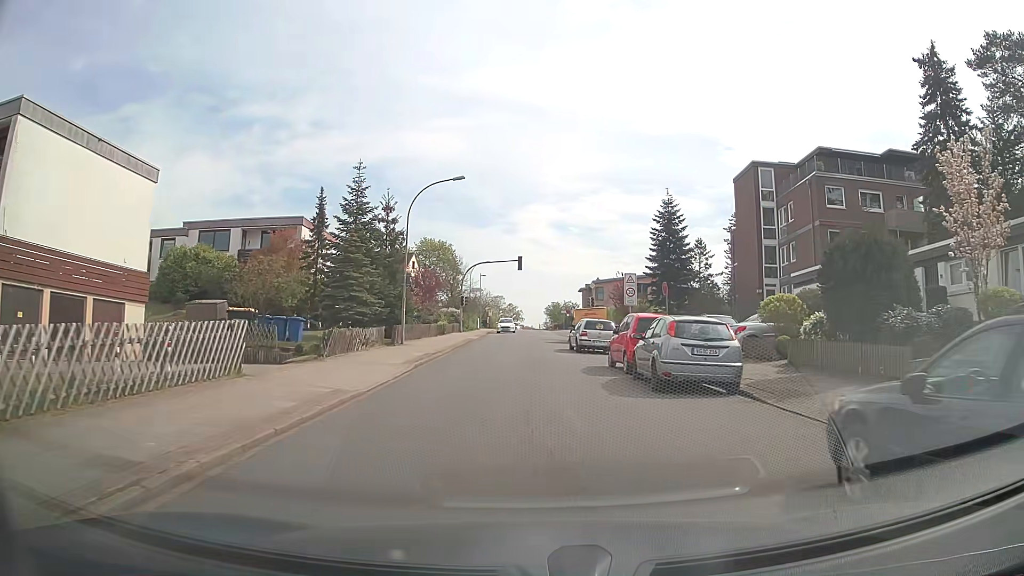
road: unclassified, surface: asphalt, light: Day
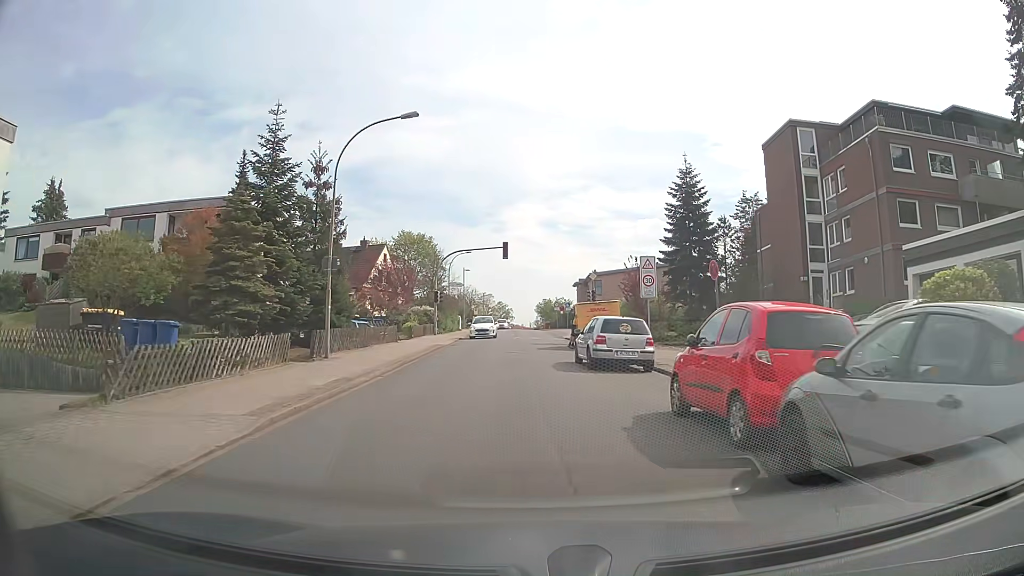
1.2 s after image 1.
(+0.1, +10.1) m; +1°
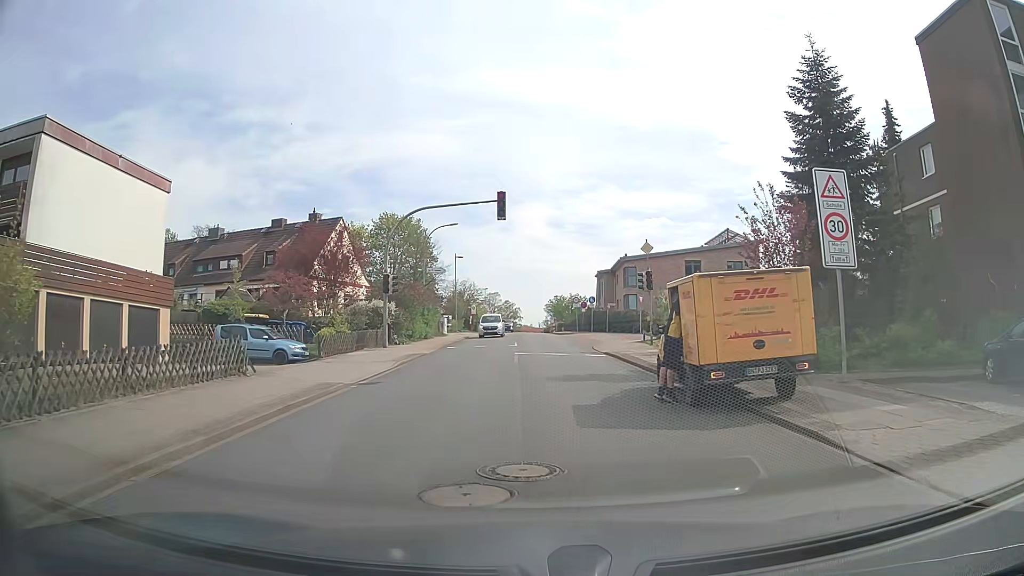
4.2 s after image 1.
(-0.2, +19.4) m; 0°
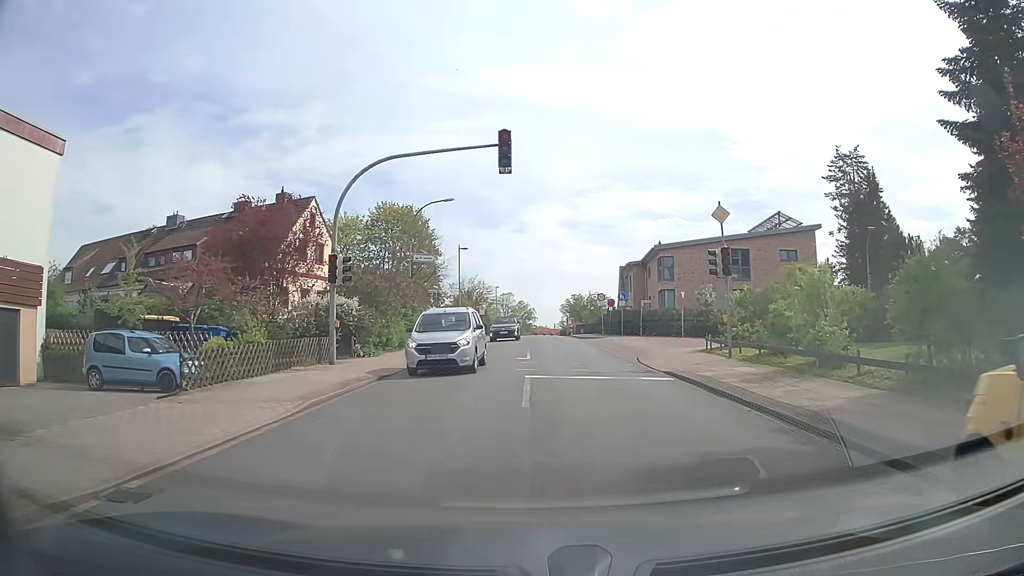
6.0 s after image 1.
(-0.2, +10.0) m; -2°
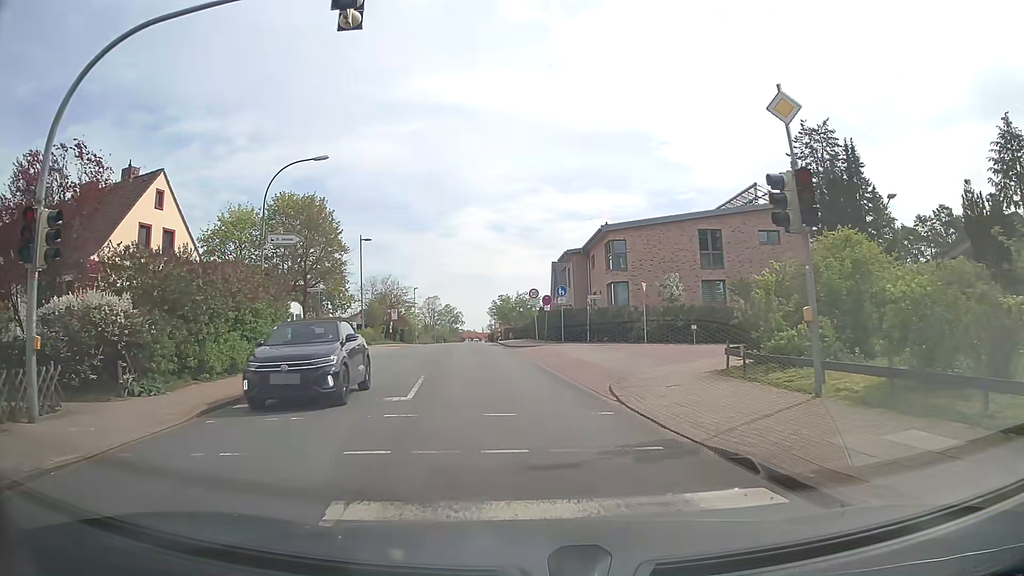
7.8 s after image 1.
(+0.6, +10.8) m; +6°
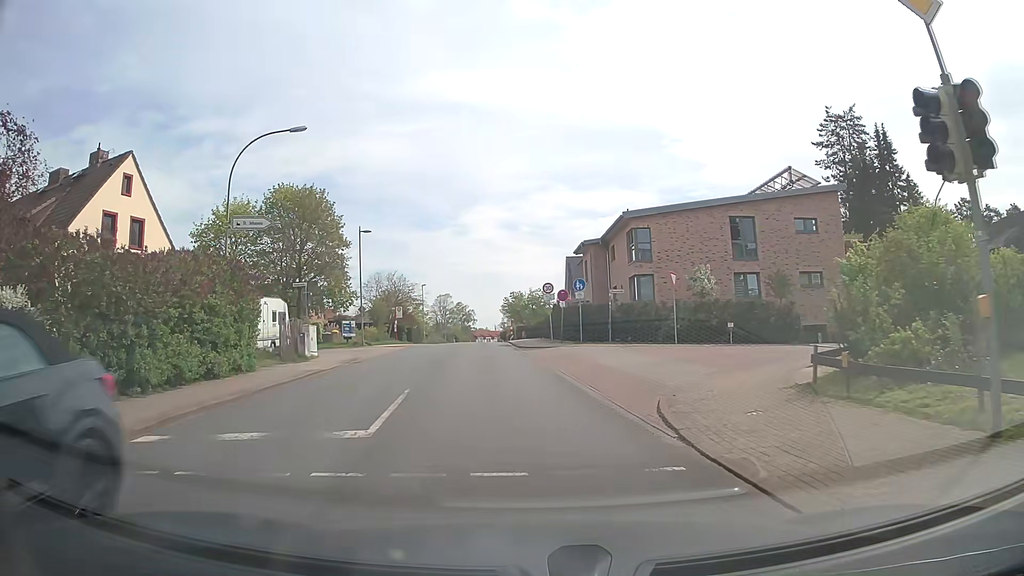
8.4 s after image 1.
(-0.1, +4.0) m; -2°
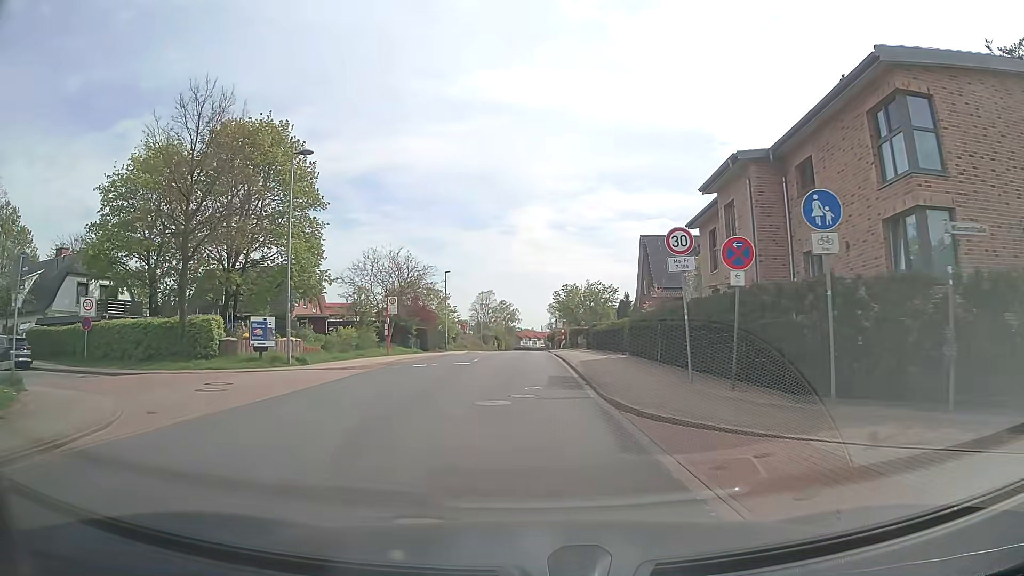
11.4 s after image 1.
(-0.8, +22.4) m; -3°
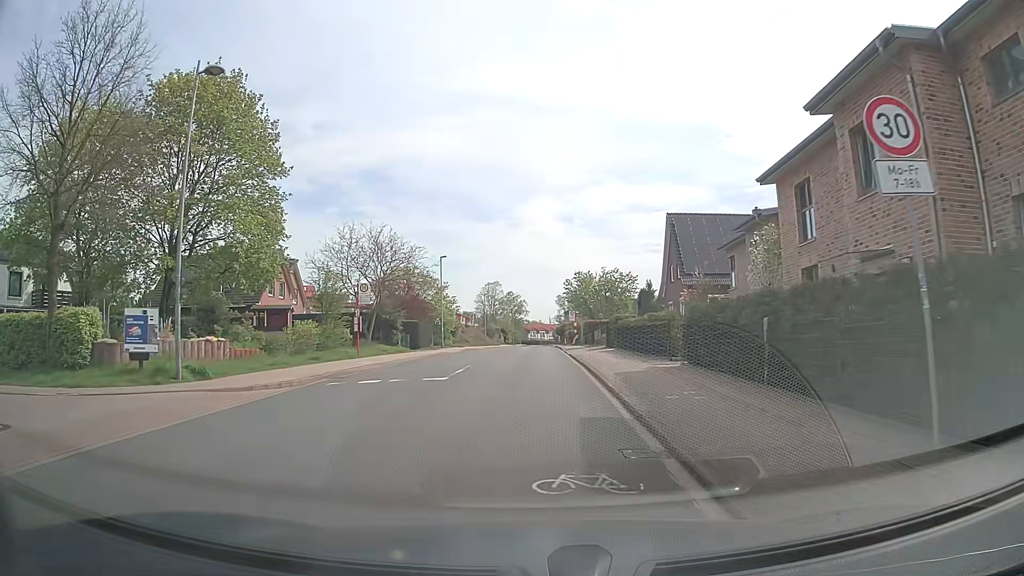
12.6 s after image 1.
(-0.1, +8.6) m; -1°
(0, +10) (0, +20) (0, +30) (0, +40) (0, +50) (+1, +60) (+1, +70) (+1, +80) (+1, +90) (+1, +100) m
